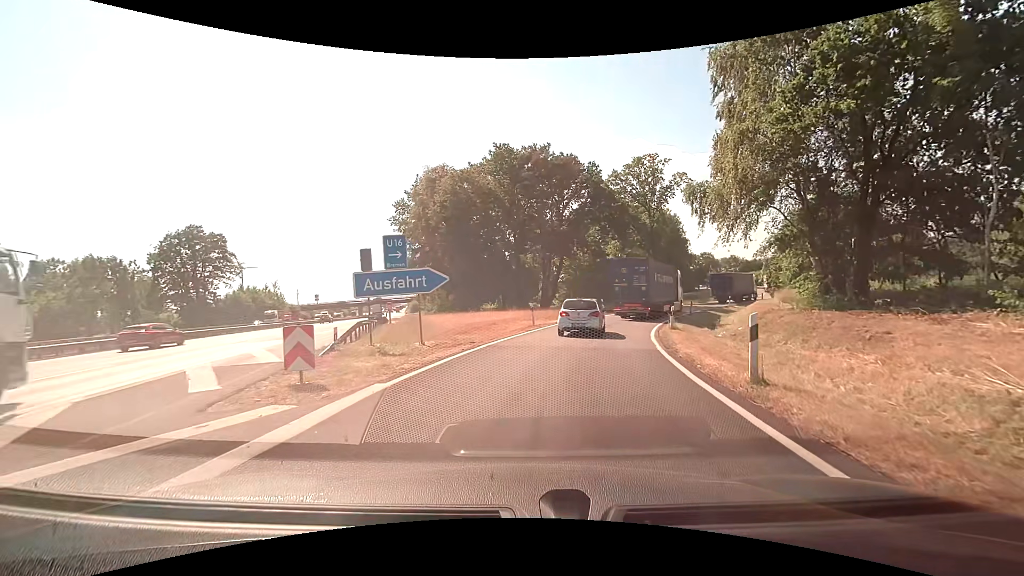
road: motorway_link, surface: asphalt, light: Day
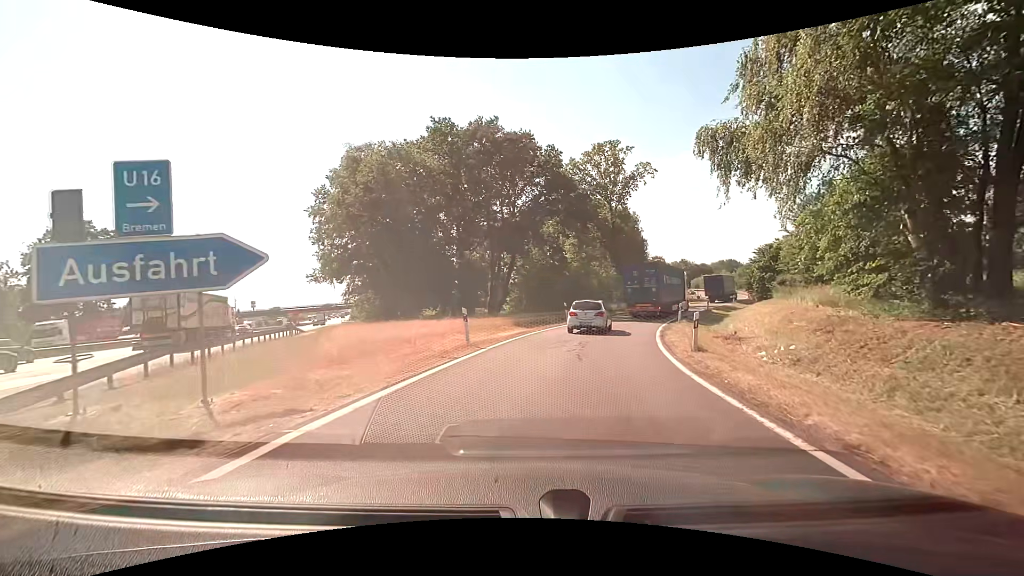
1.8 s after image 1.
(+0.4, +10.0) m; +5°
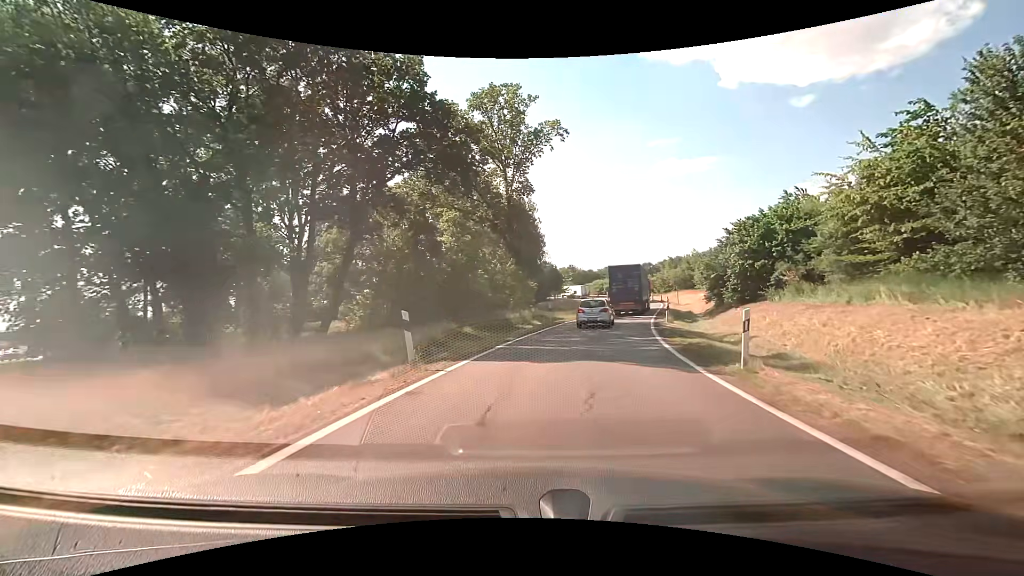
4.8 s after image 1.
(+2.1, +21.5) m; +12°
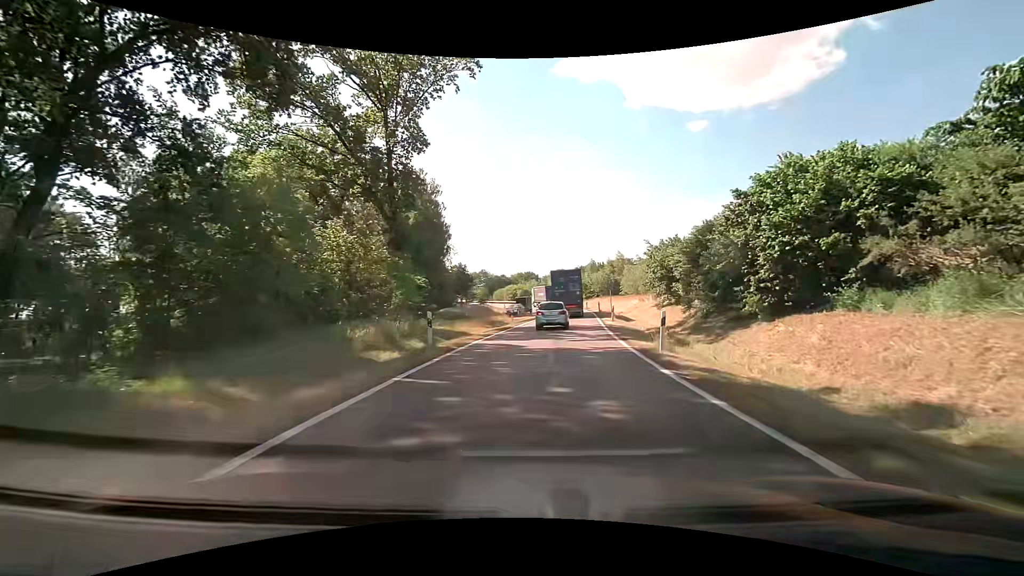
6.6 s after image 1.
(+1.5, +15.6) m; +10°
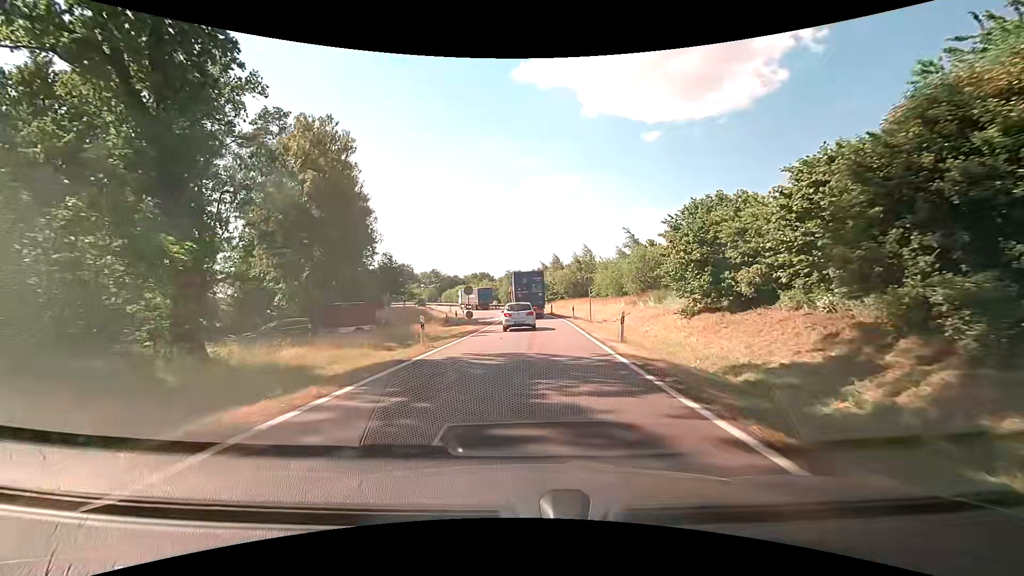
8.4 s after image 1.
(+1.0, +17.3) m; +5°
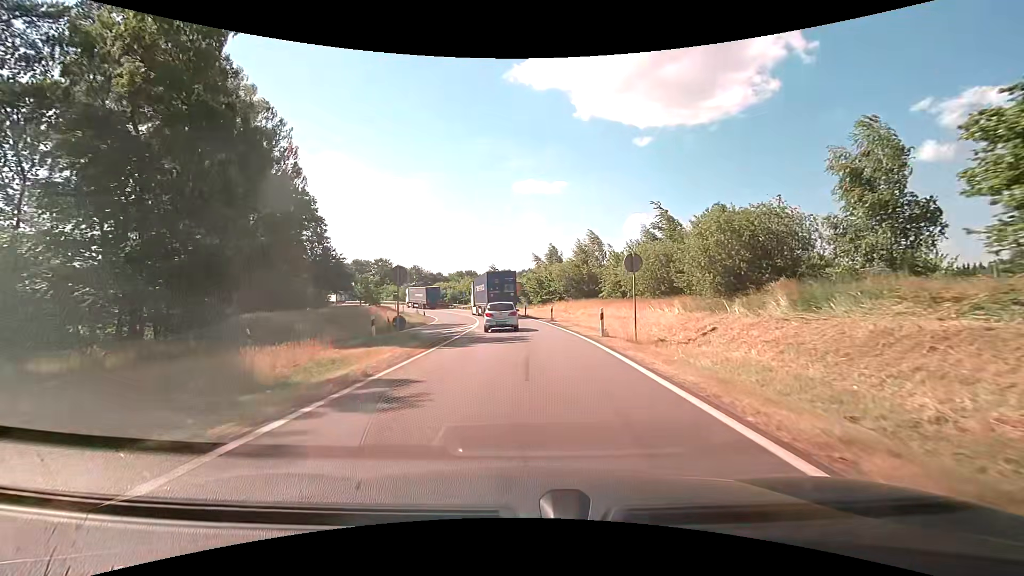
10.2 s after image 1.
(+0.2, +18.4) m; +1°
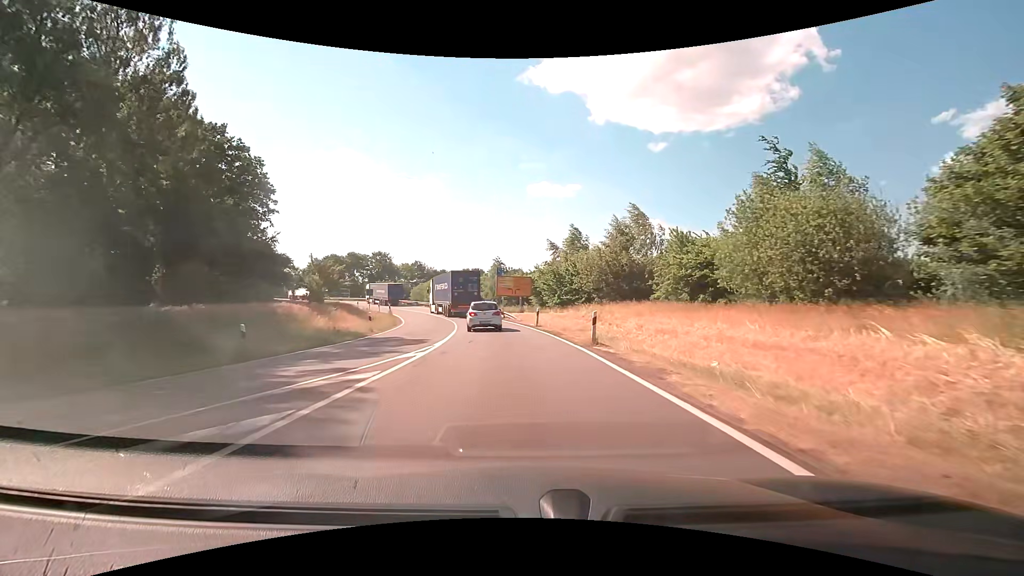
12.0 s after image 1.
(-0.1, +18.1) m; -1°
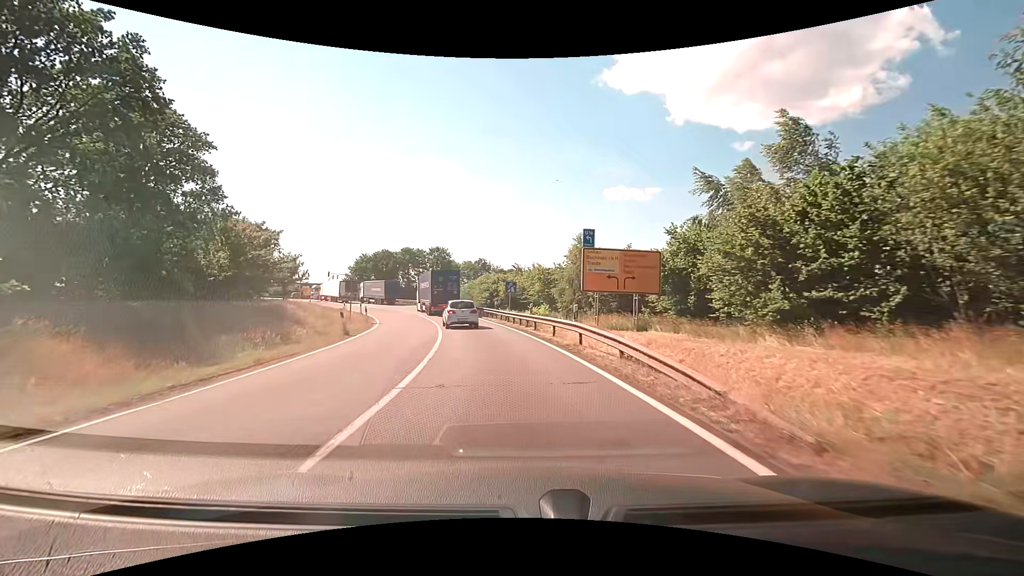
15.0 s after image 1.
(-1.7, +29.3) m; -8°
